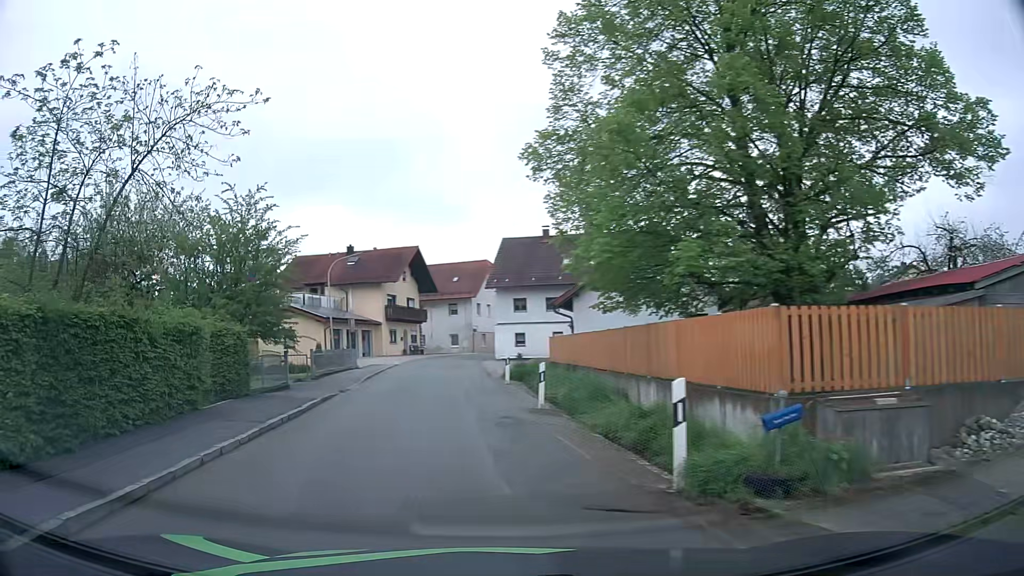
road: tertiary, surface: asphalt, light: Day
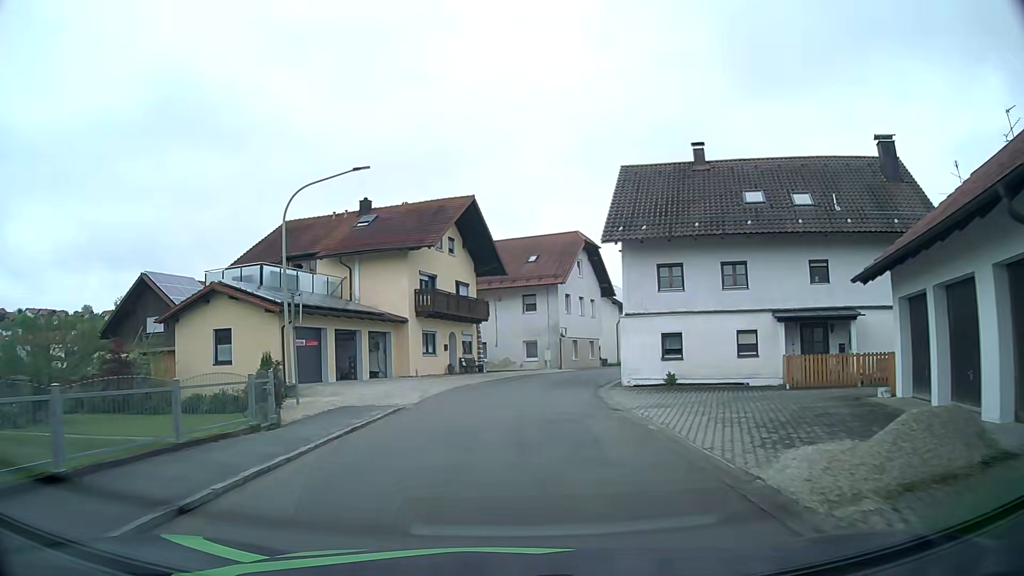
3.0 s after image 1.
(-1.8, +24.2) m; -4°
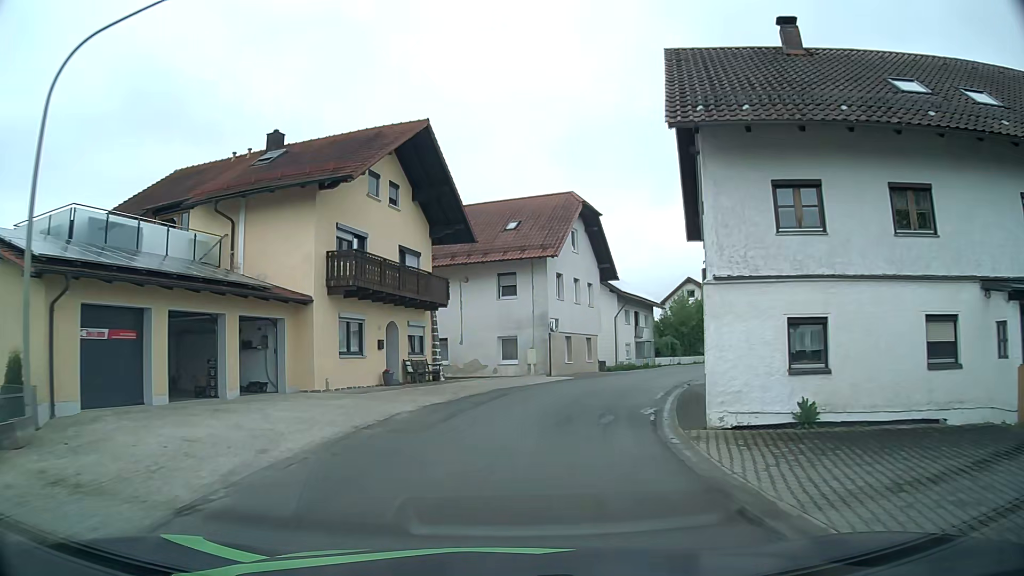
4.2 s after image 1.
(+0.1, +12.5) m; +2°
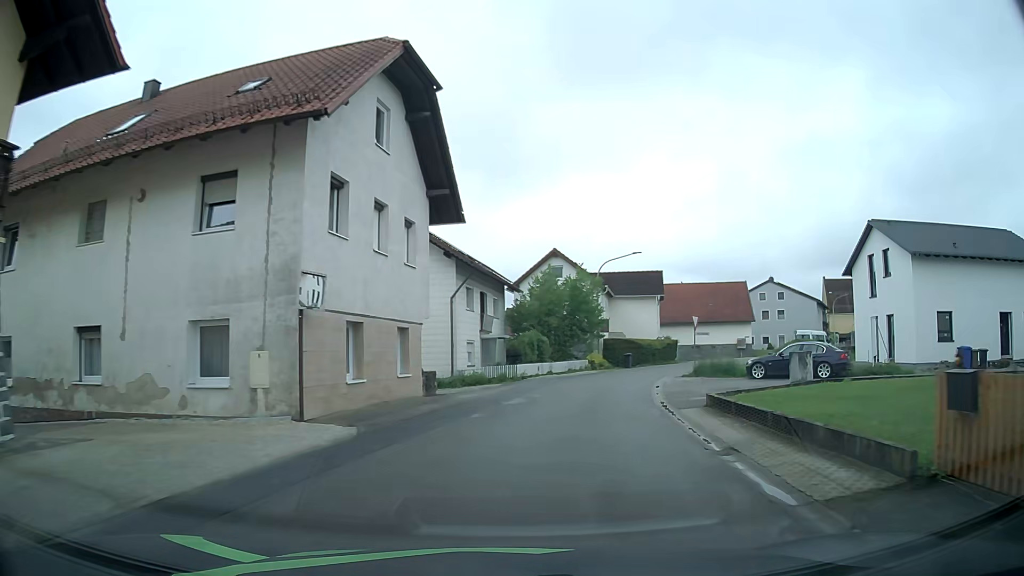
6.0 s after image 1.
(+2.1, +19.2) m; +15°
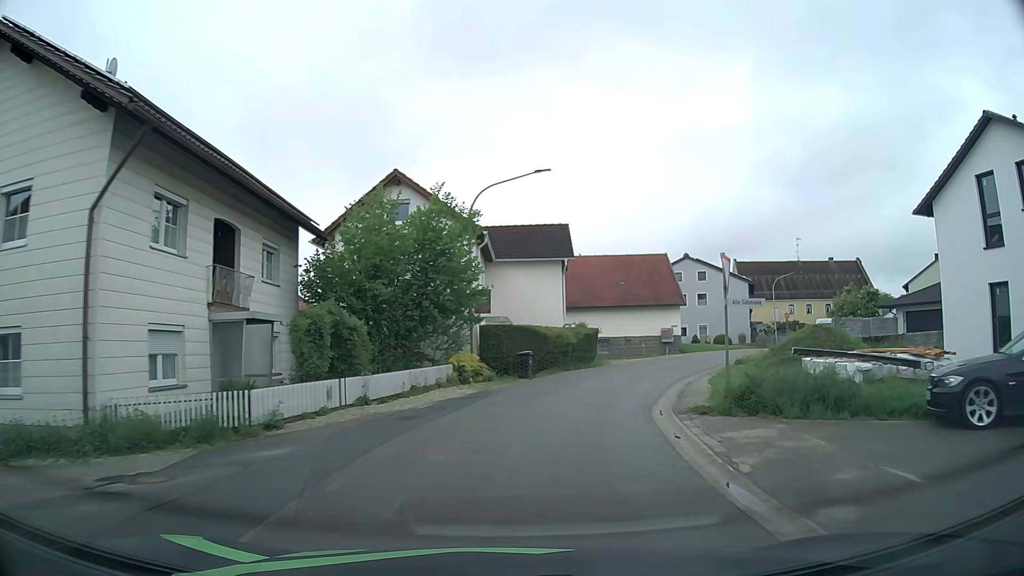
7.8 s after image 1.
(+2.1, +19.5) m; +11°
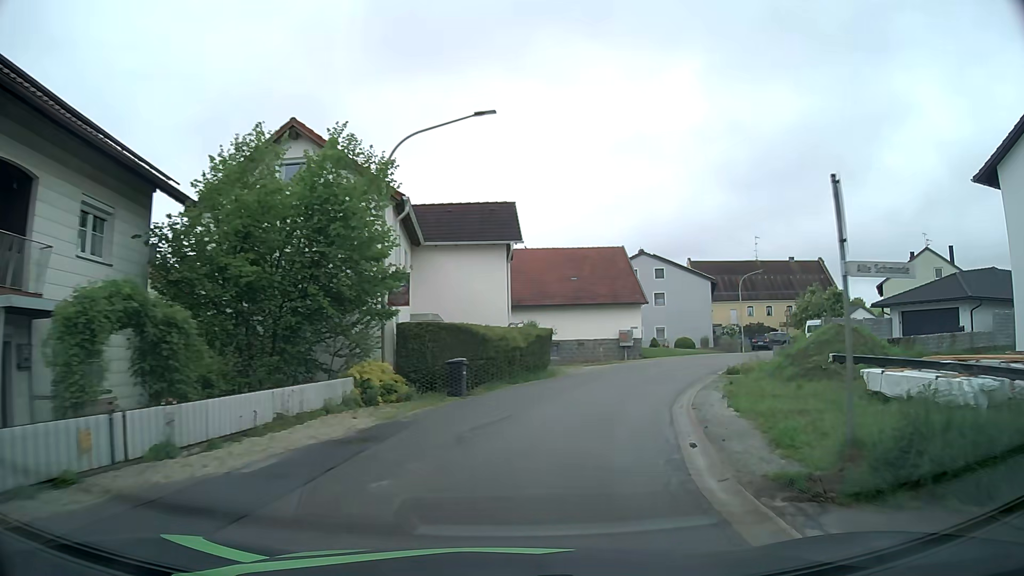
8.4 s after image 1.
(+0.3, +6.6) m; +5°
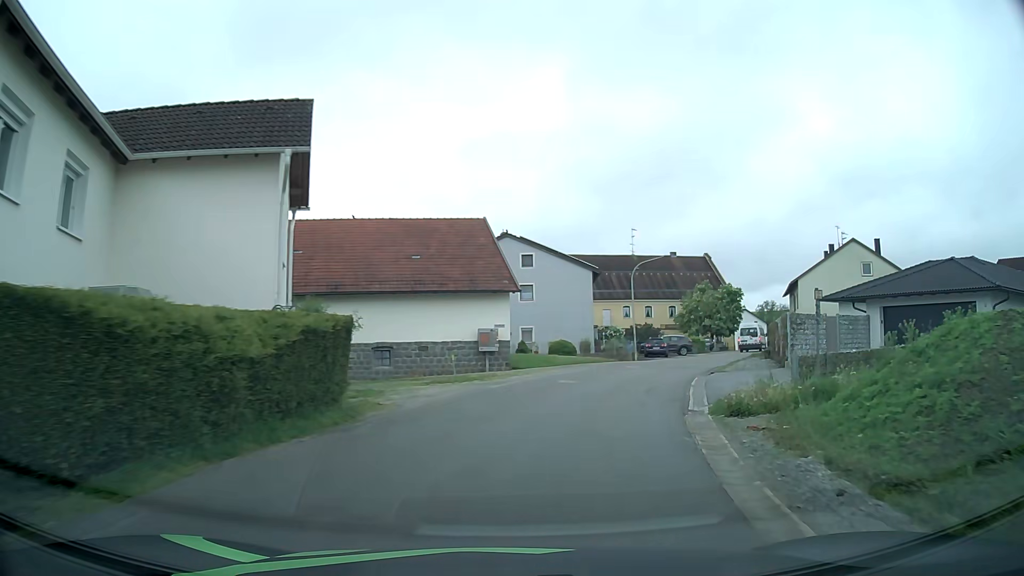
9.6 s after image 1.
(+1.5, +13.3) m; +12°
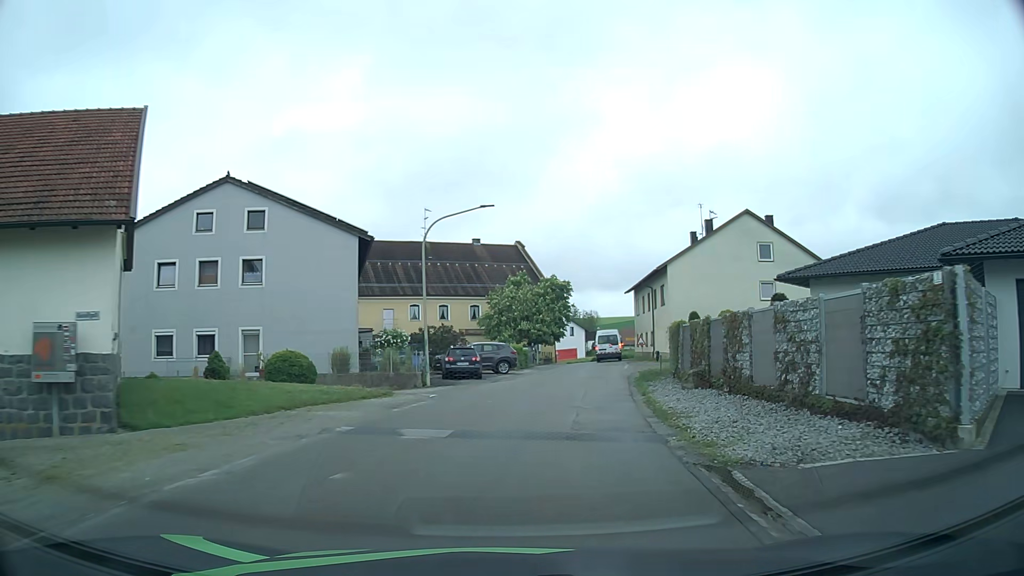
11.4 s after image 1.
(+3.6, +20.0) m; +18°
(+1, +10) (+2, +20) (+4, +30) (+5, +40) (+7, +49) (+9, +59) (+10, +69) (+8, +79) (+3, +88) (-2, +96) m
